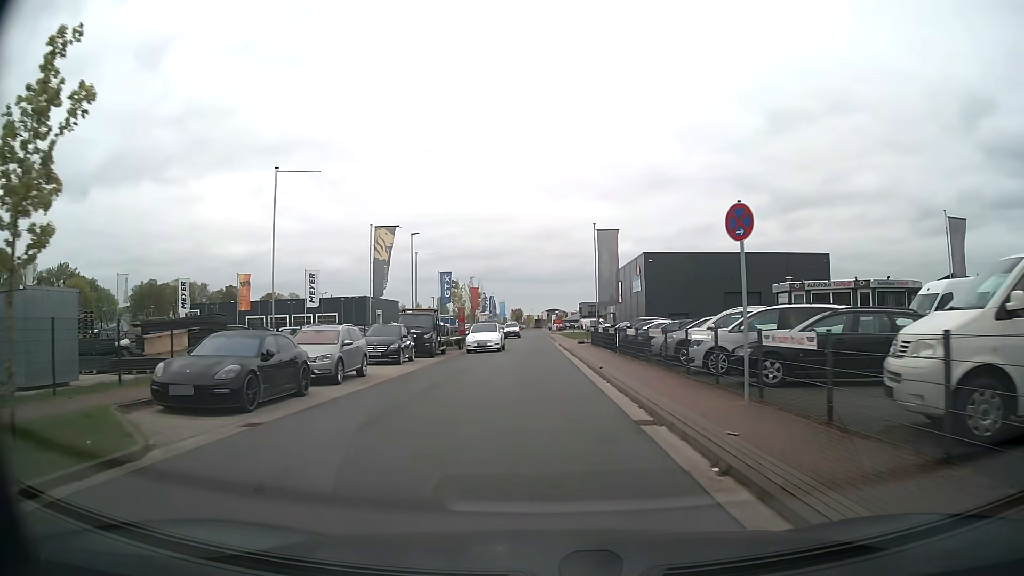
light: Day
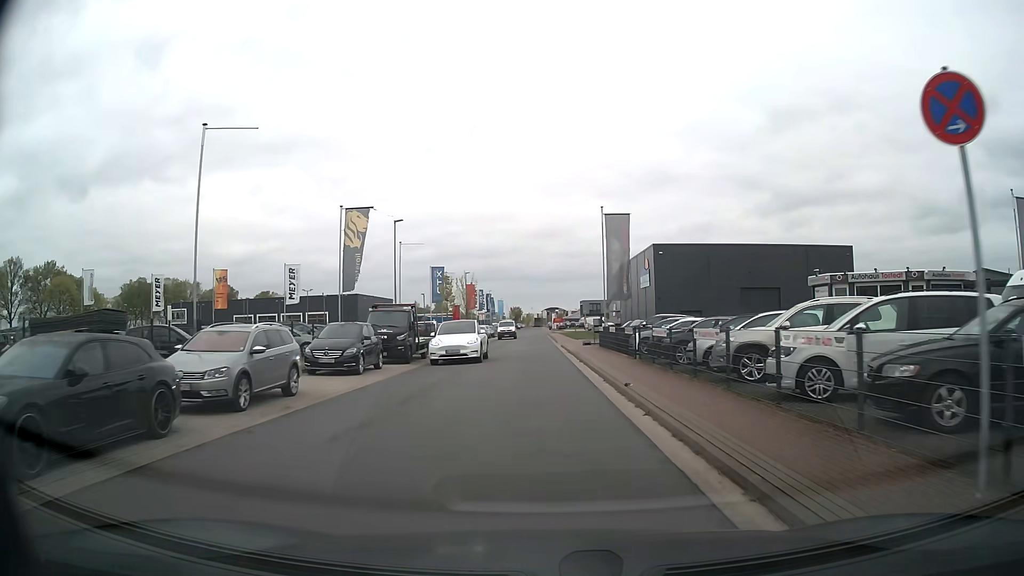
(0.0, +6.0) m; 0°
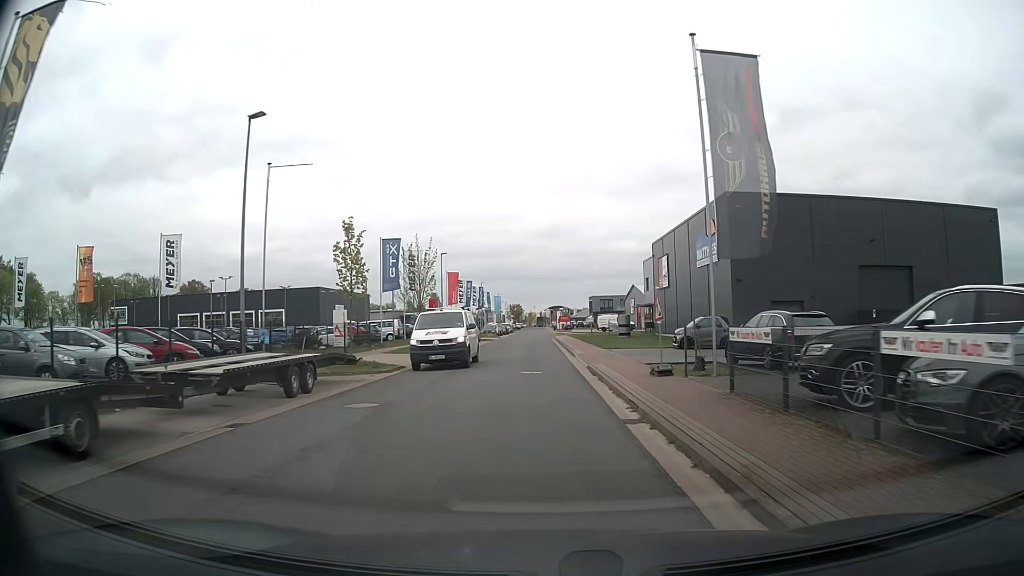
(-0.2, +24.5) m; -1°
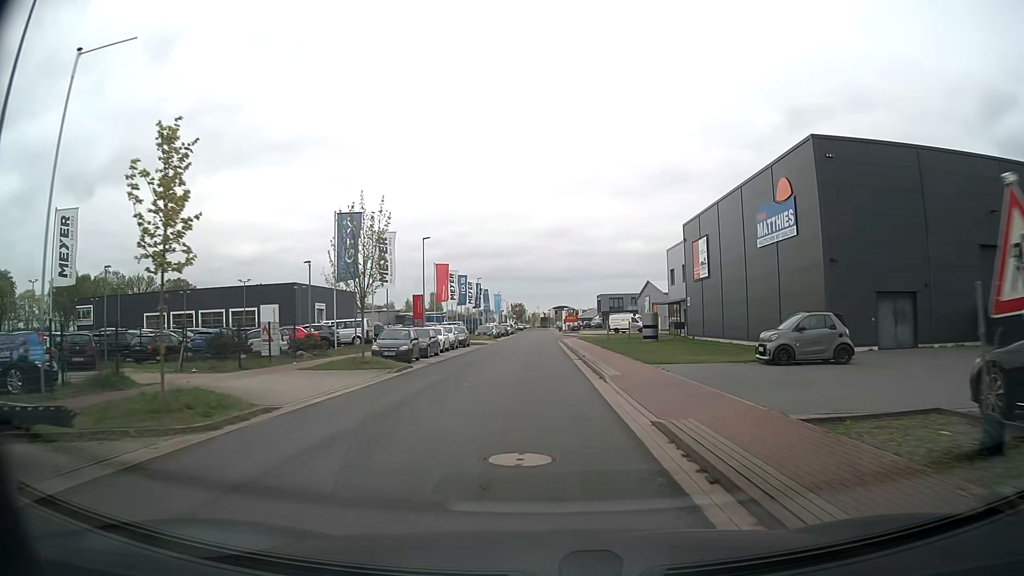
(0.0, +12.4) m; 0°
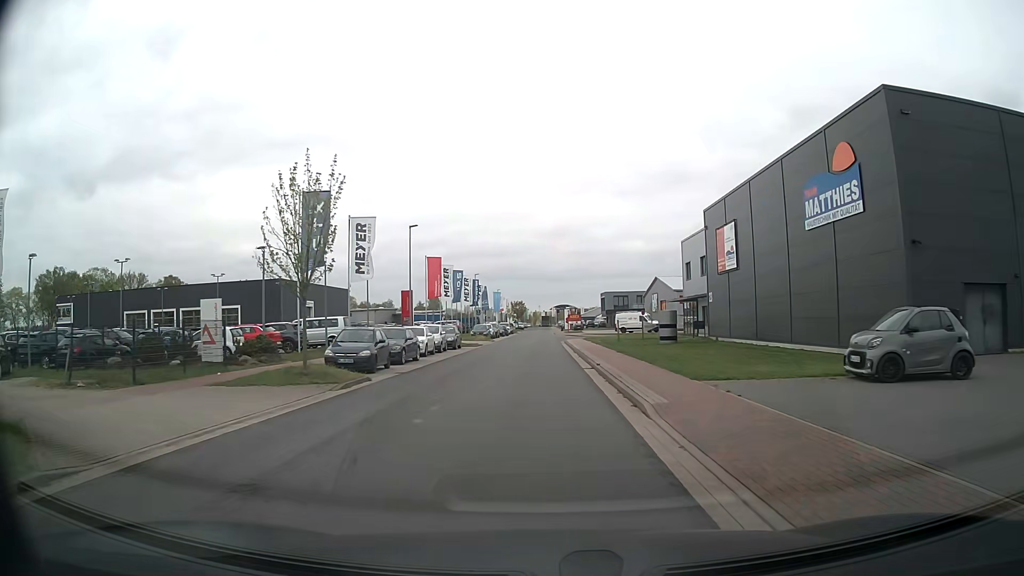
(0.0, +6.2) m; 0°
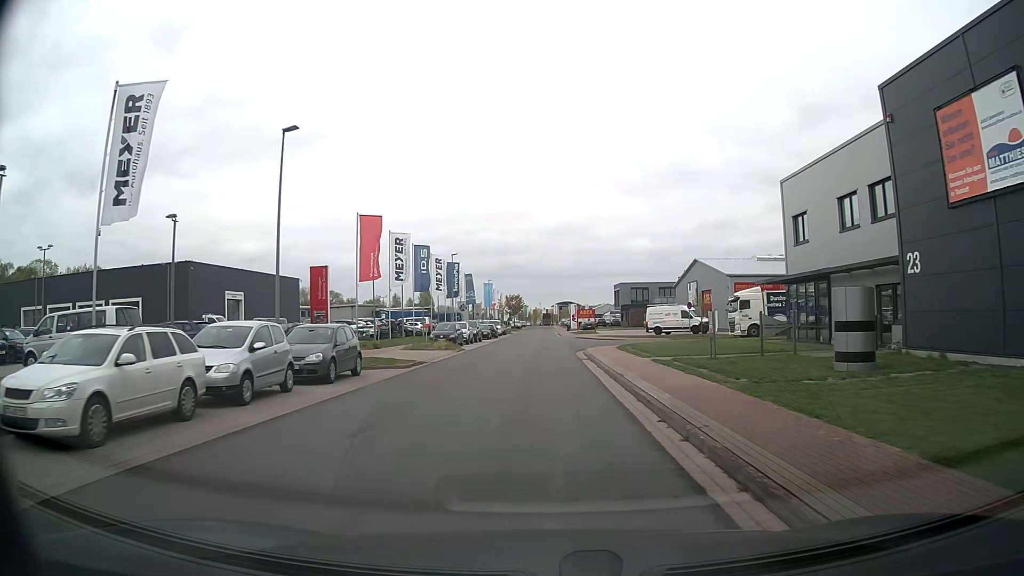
(0.0, +25.0) m; 0°
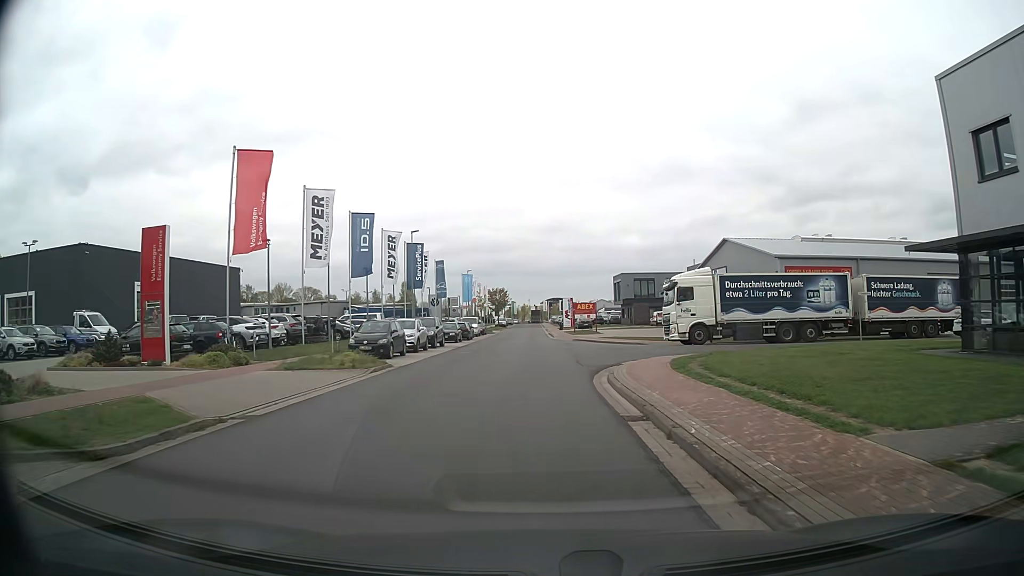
(0.0, +15.8) m; 0°
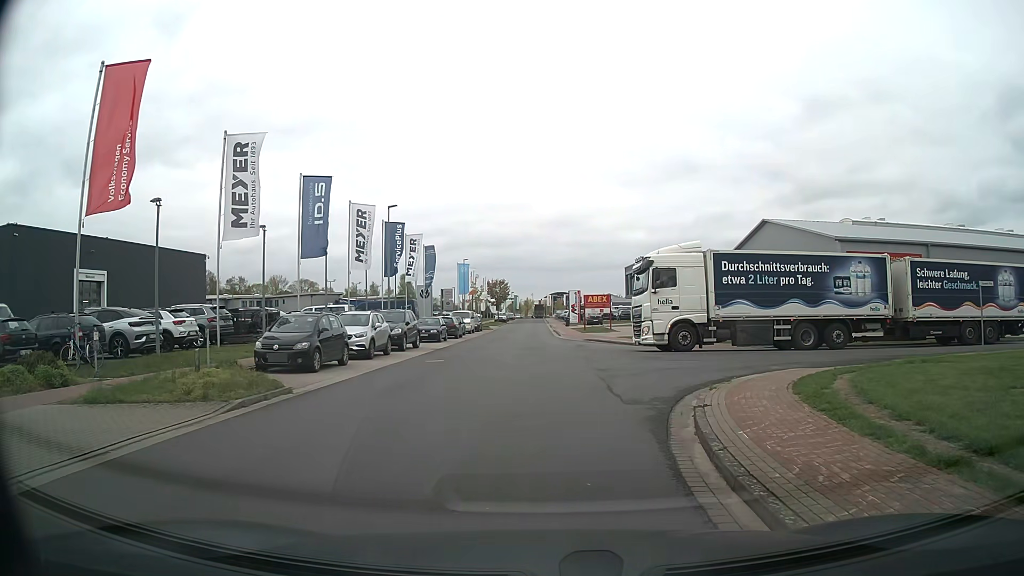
(0.0, +8.9) m; -2°
